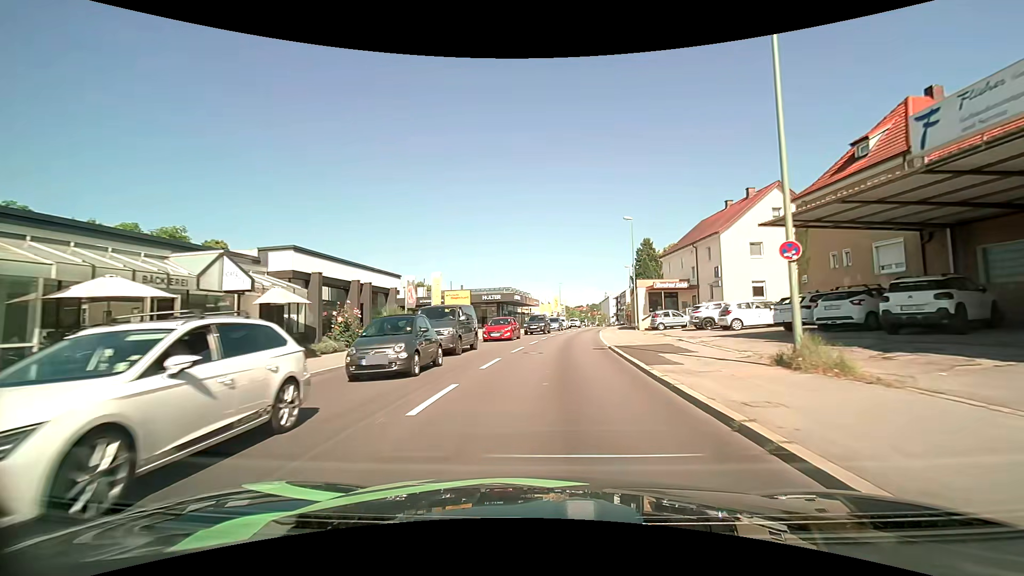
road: tertiary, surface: asphalt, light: Day
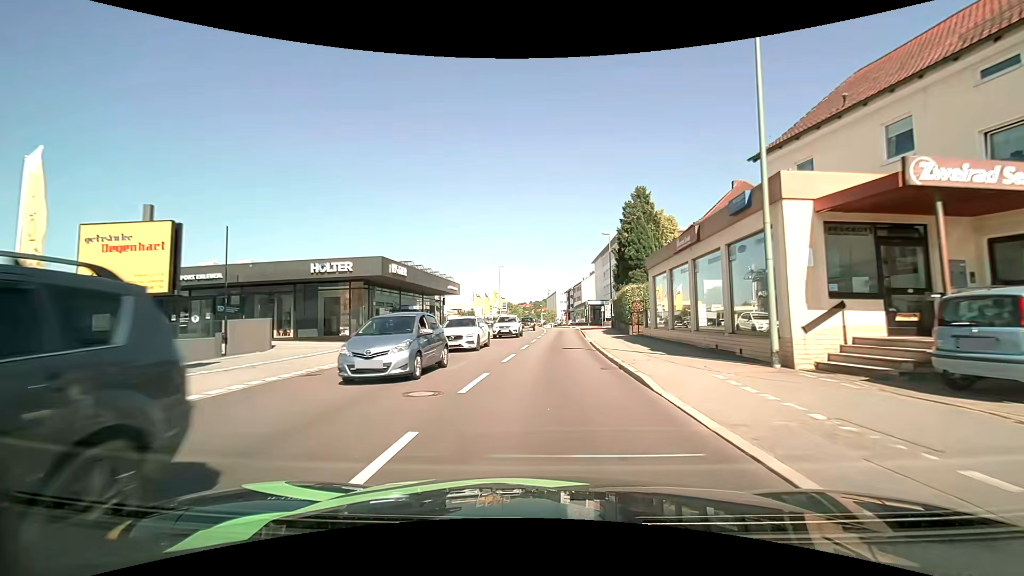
(+1.7, +33.8) m; +6°
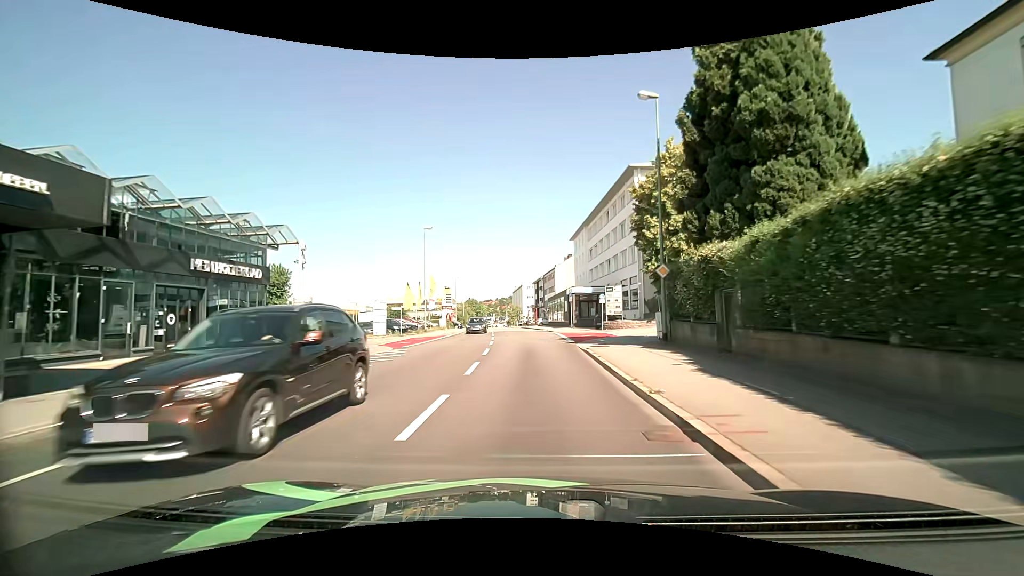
(+1.4, +33.3) m; +4°
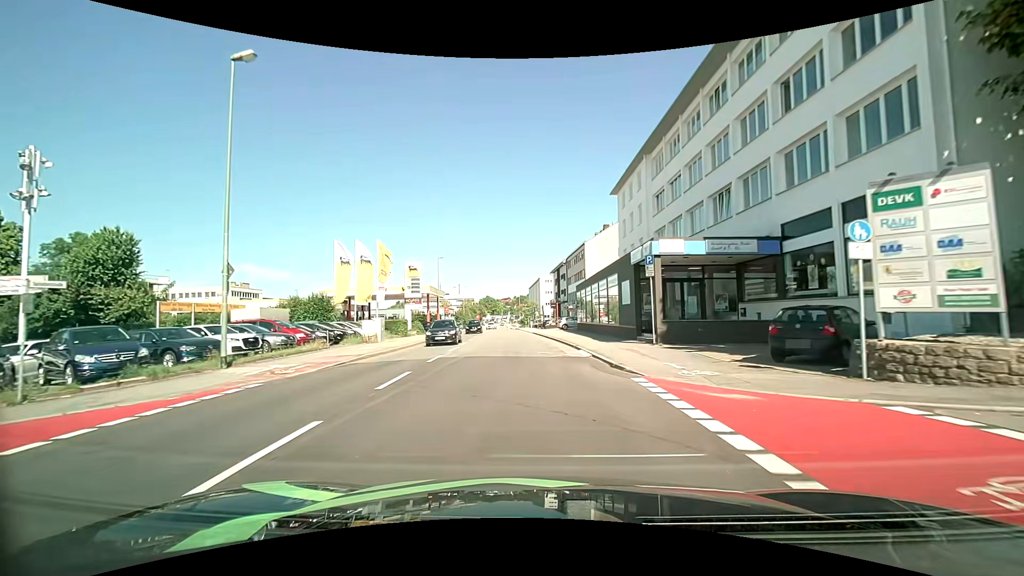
(-0.3, +32.1) m; -2°
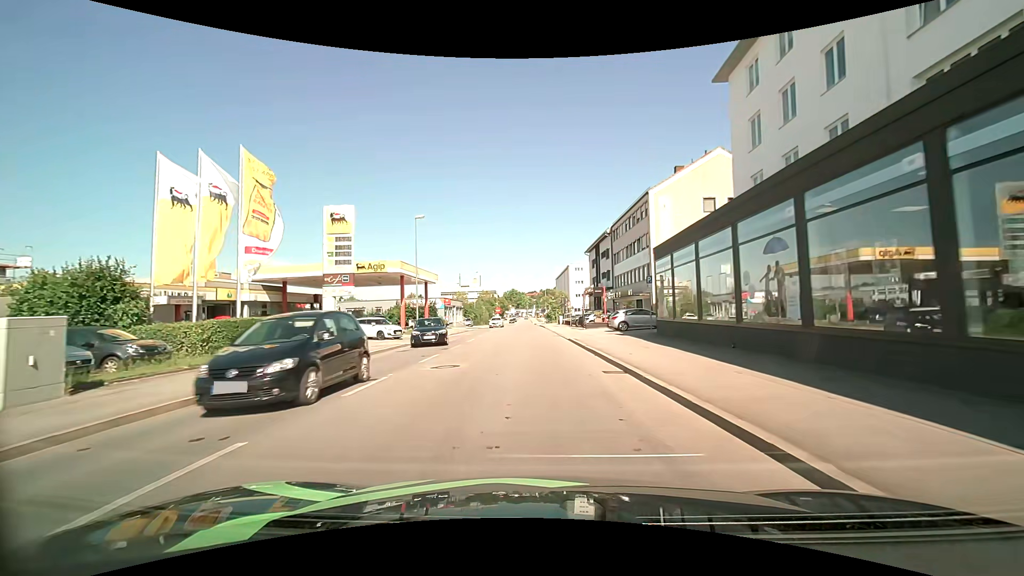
(-0.9, +25.0) m; -4°
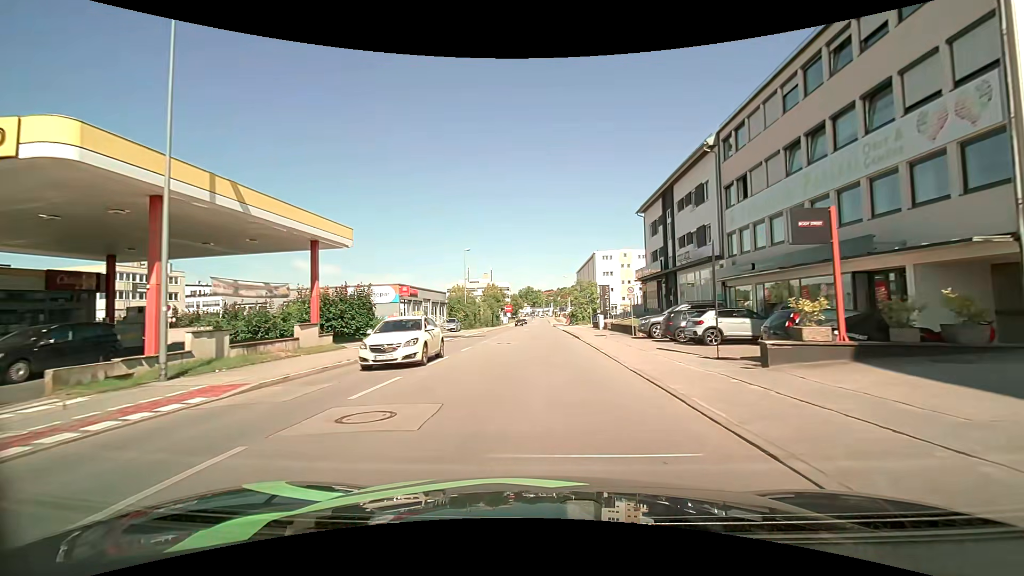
(-0.4, +30.8) m; -1°
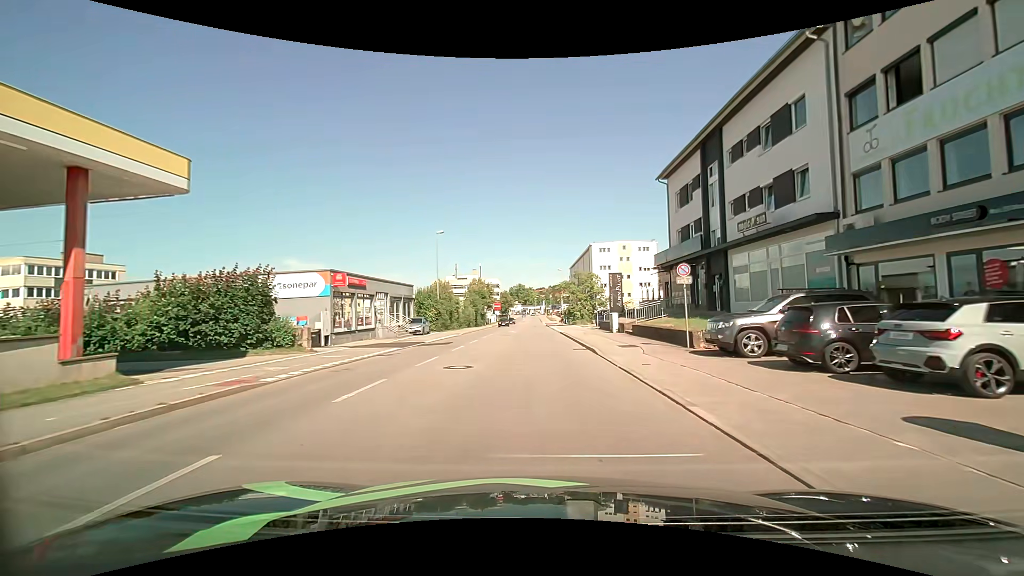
(-0.1, +12.2) m; 0°
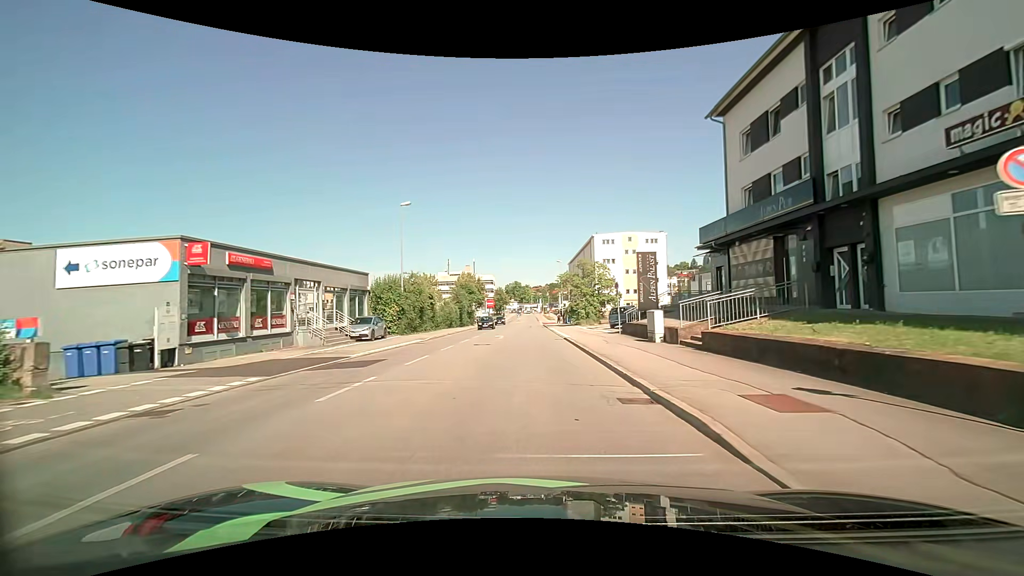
(+0.1, +12.2) m; 0°
(0, +10) (0, +20) (0, +30) (0, +40) (0, +50) (-1, +60) (-1, +70) (-1, +80) (-1, +90) (-1, +100) m
